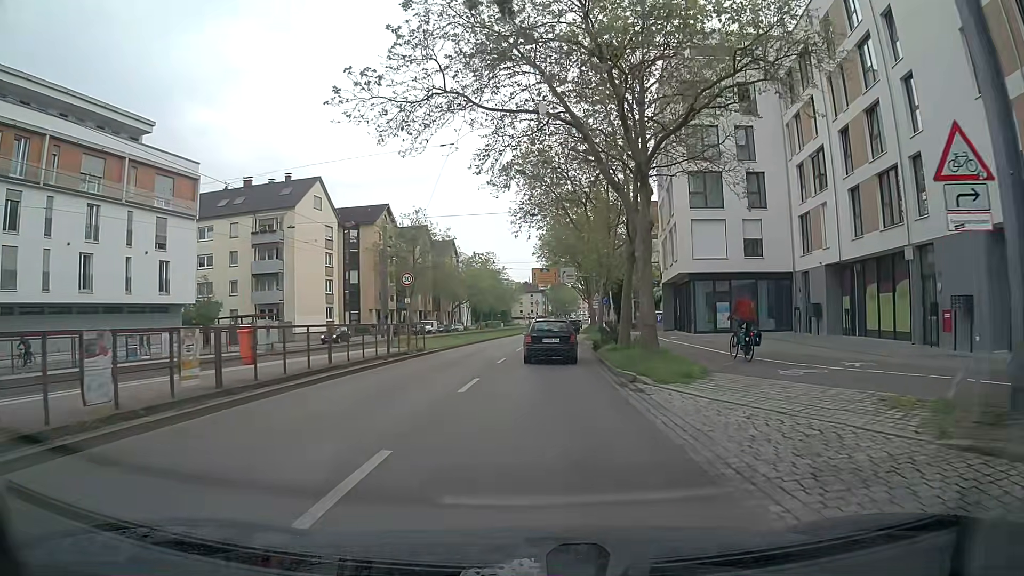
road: primary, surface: asphalt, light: Day
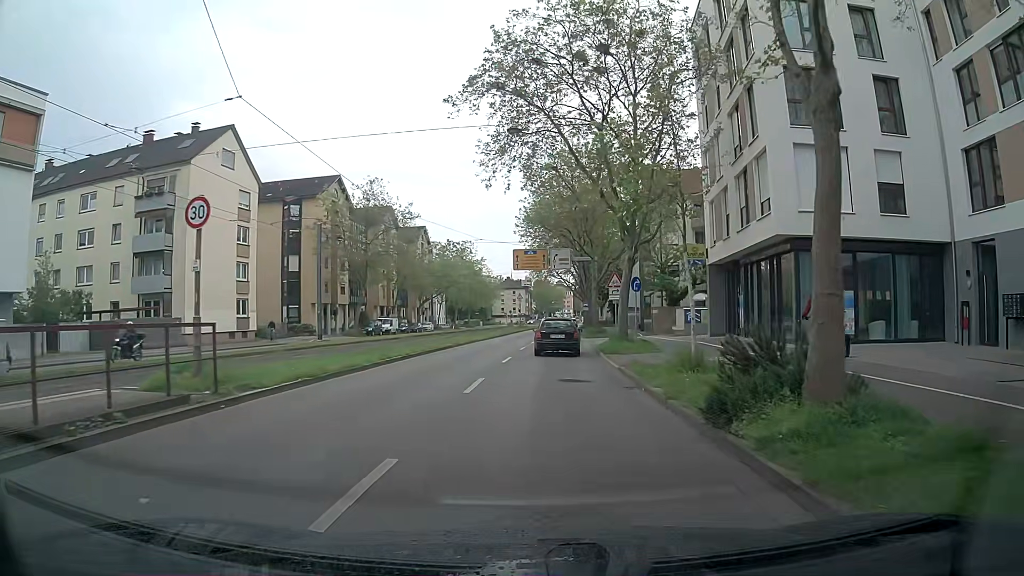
(+0.6, +18.5) m; +3°
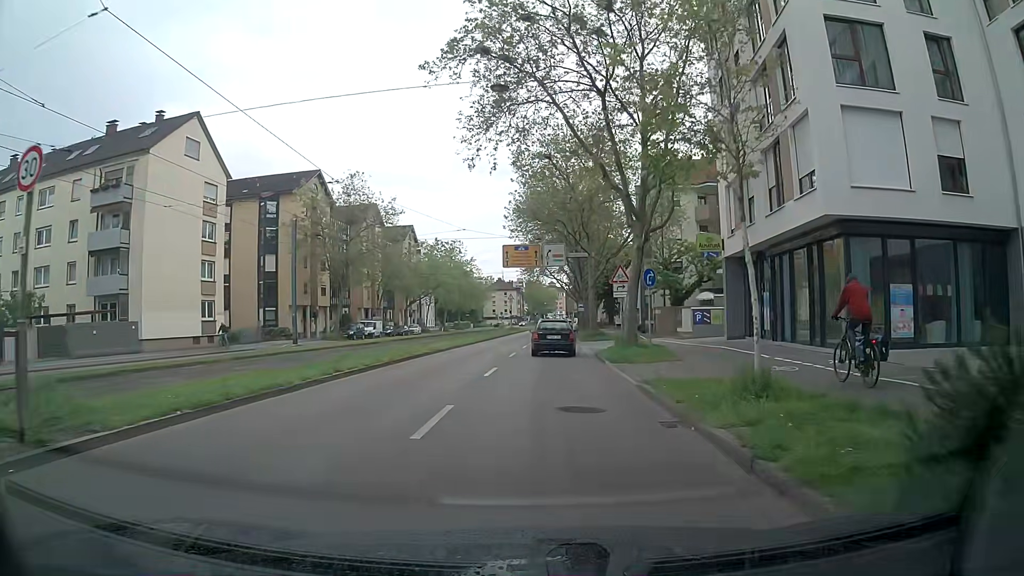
(0.0, +4.7) m; +1°
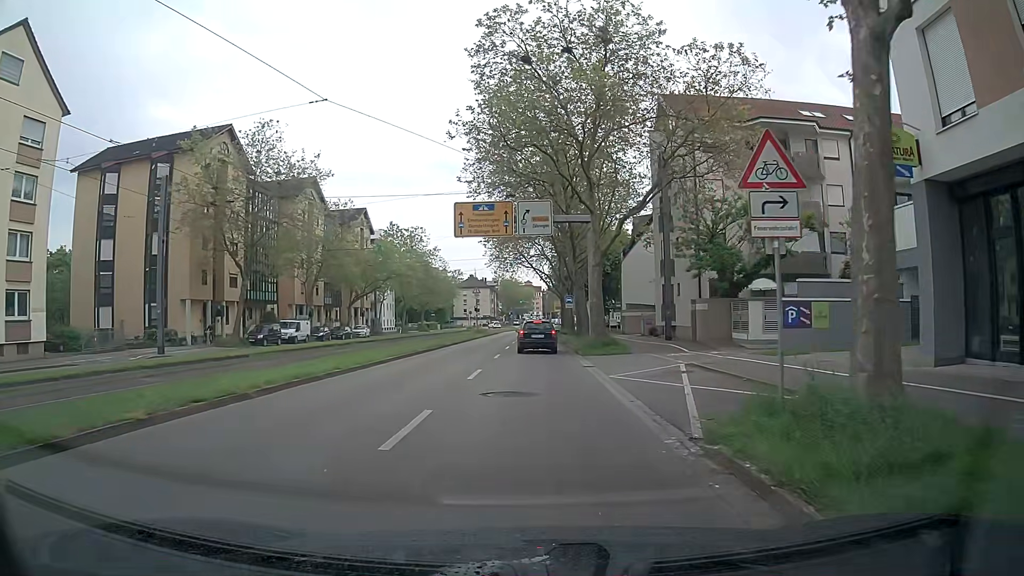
(+0.2, +18.9) m; +2°
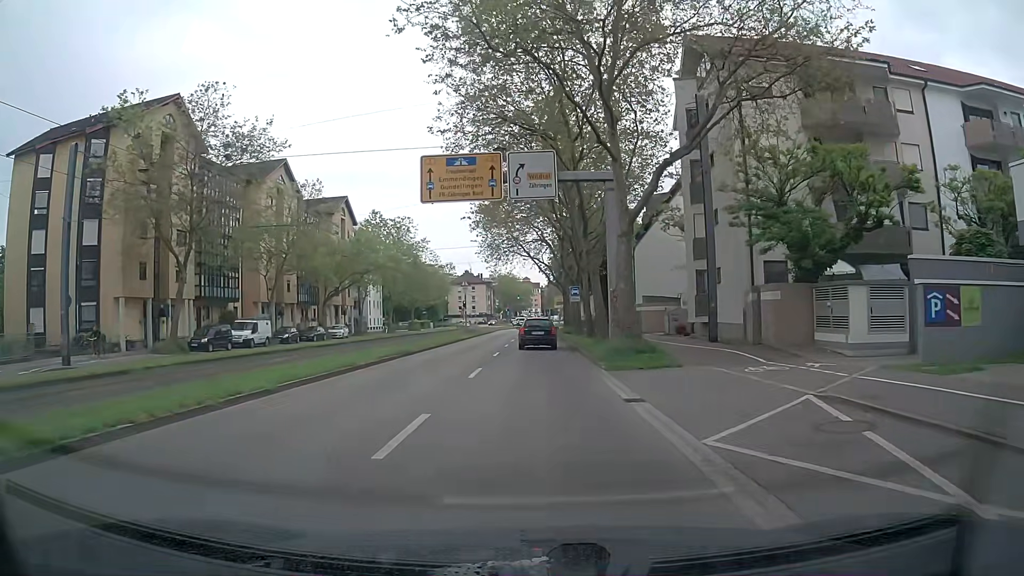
(-0.1, +9.4) m; 0°
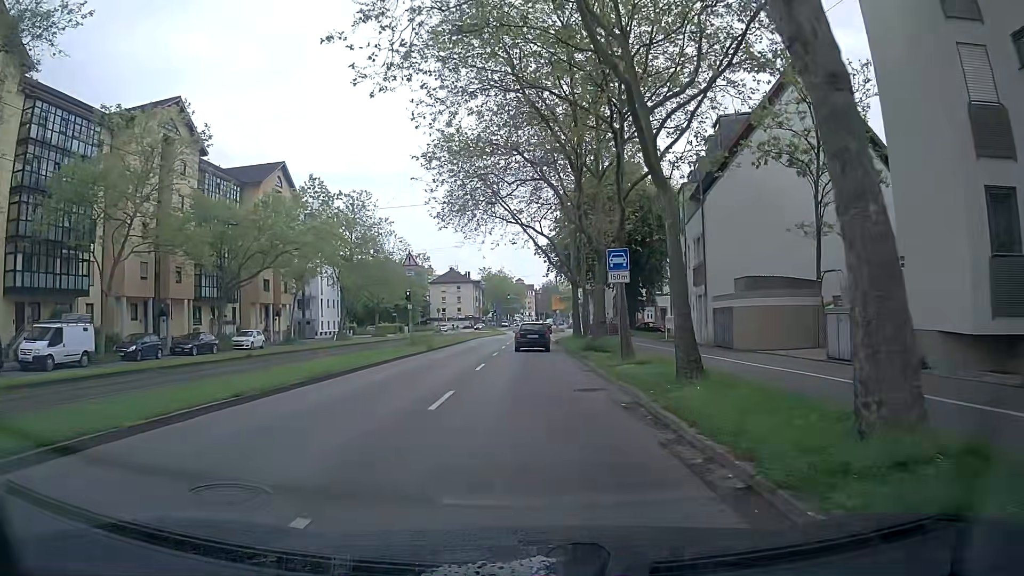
(-0.2, +23.4) m; 0°
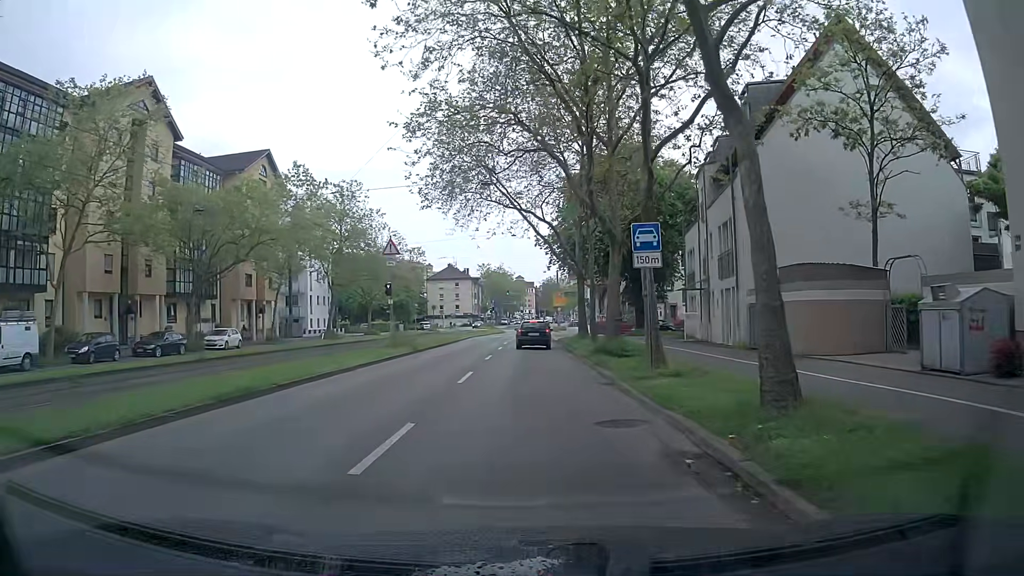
(0.0, +4.7) m; 0°
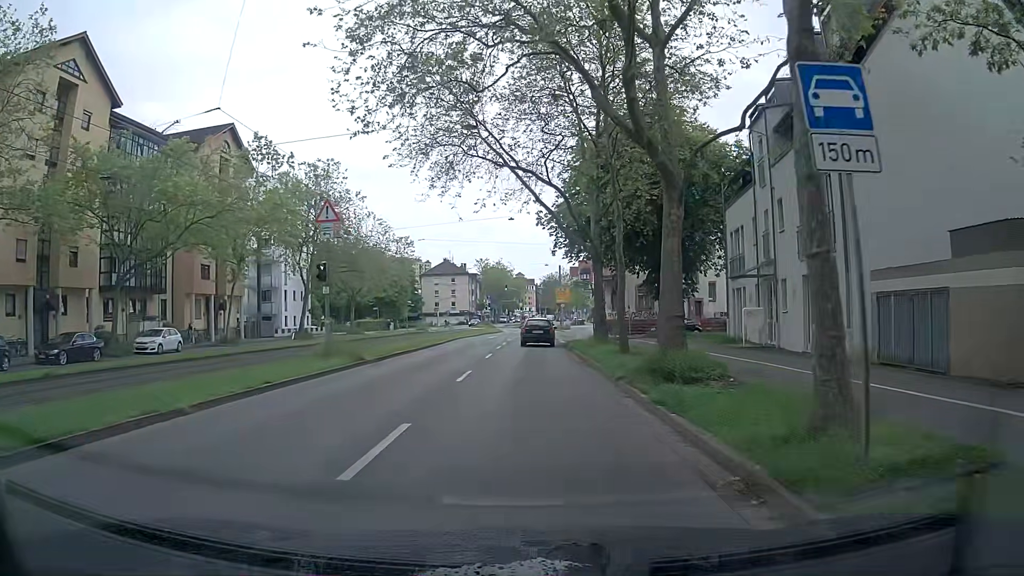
(-0.1, +9.3) m; -1°
(0, +10) (0, +20) (0, +30) (0, +40) (0, +50) (+1, +60) (+2, +70) (+2, +80) (+1, +90) (+2, +100) m
